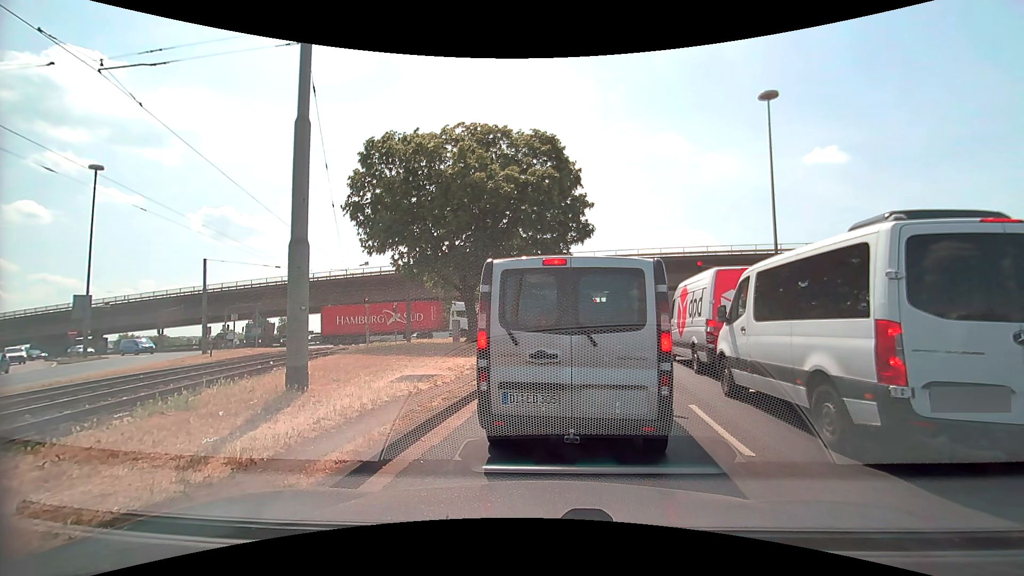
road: primary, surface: asphalt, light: Day
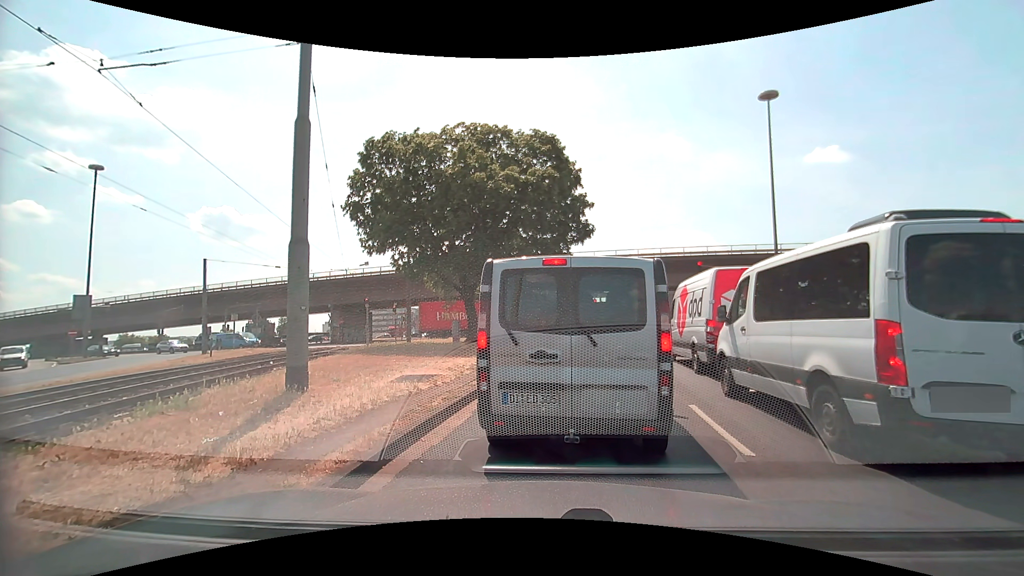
(0.0, 0.0) m; 0°
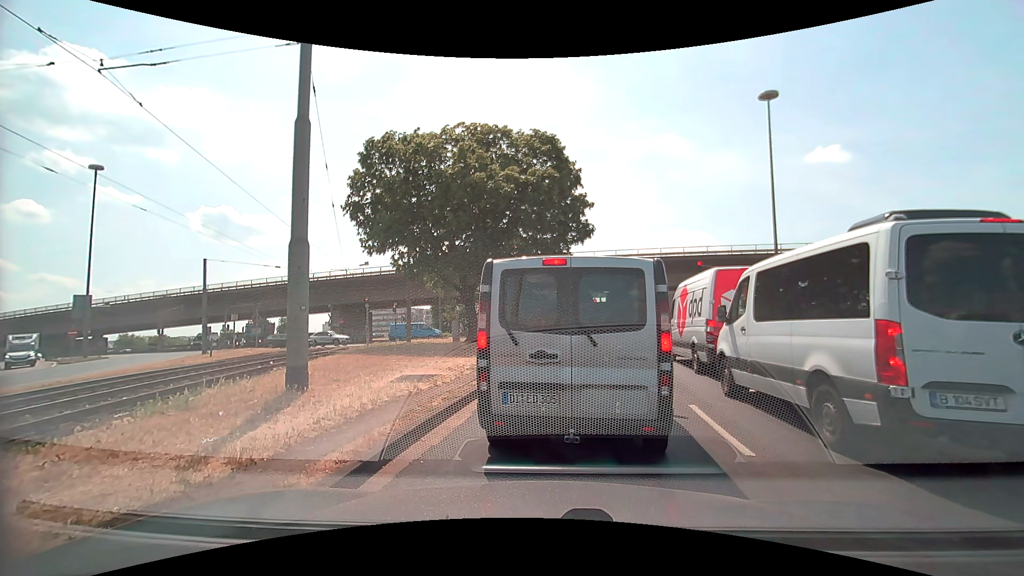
(0.0, 0.0) m; 0°
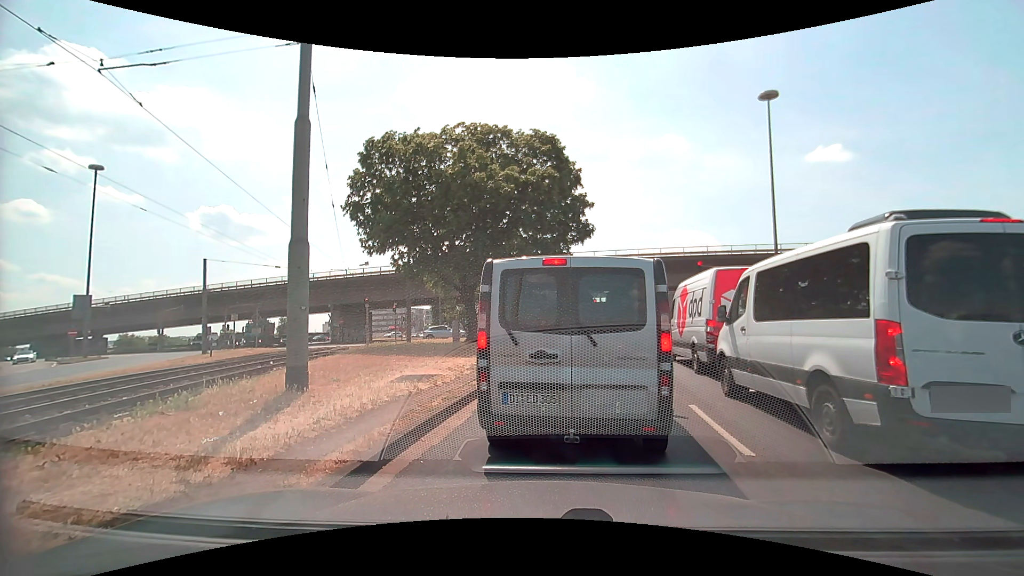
(0.0, 0.0) m; 0°
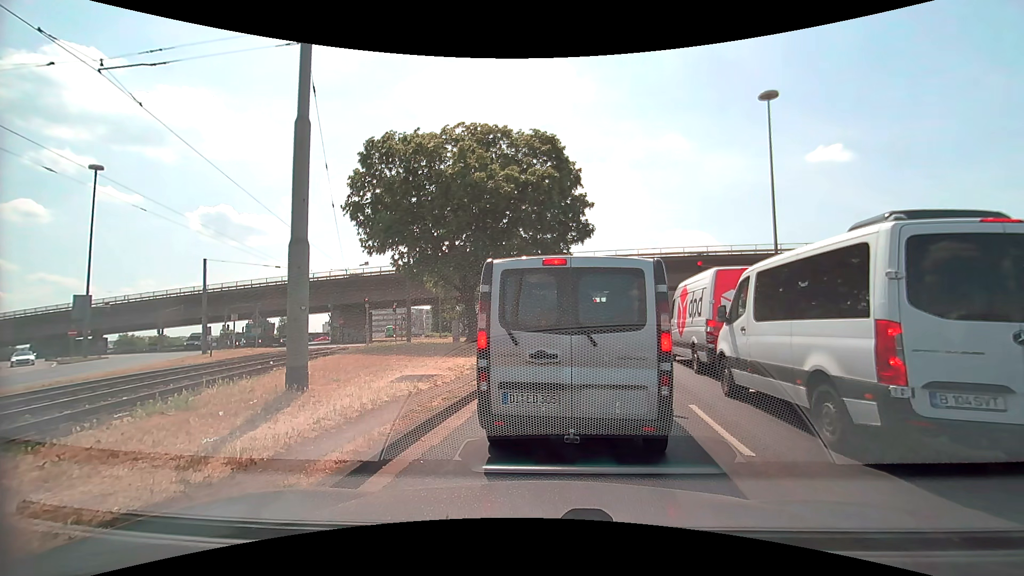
(0.0, 0.0) m; 0°
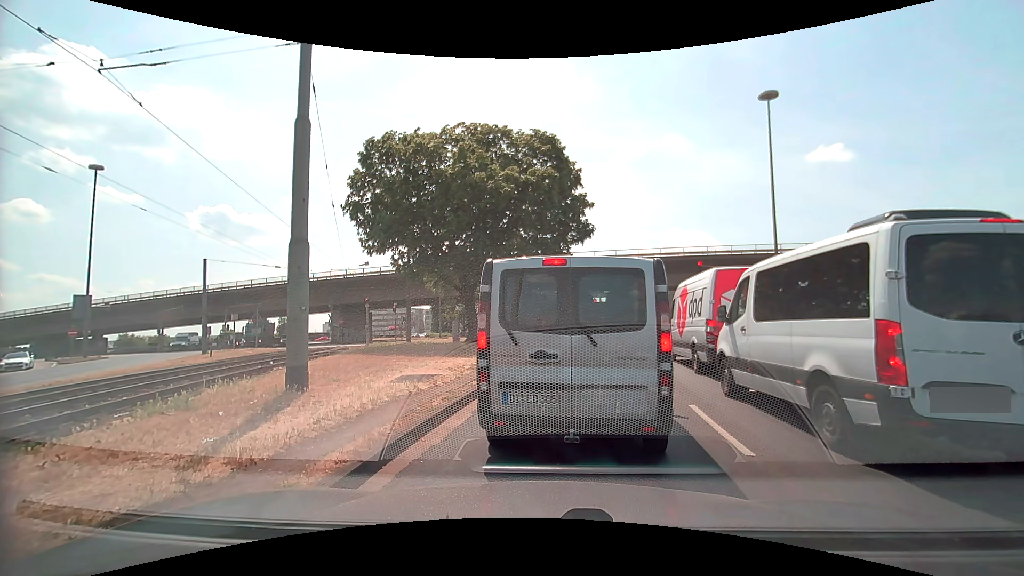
(0.0, 0.0) m; 0°
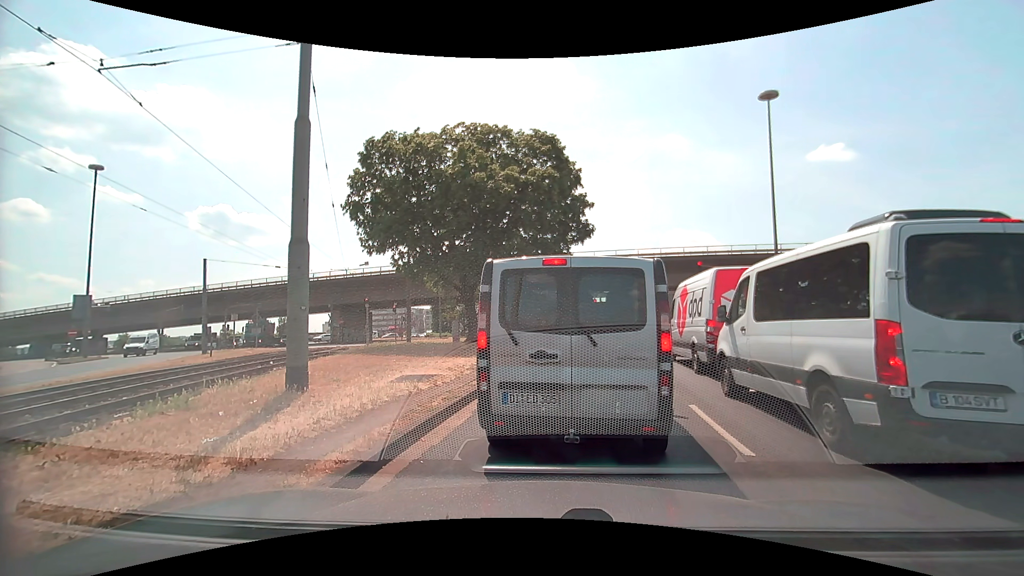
(0.0, 0.0) m; 0°
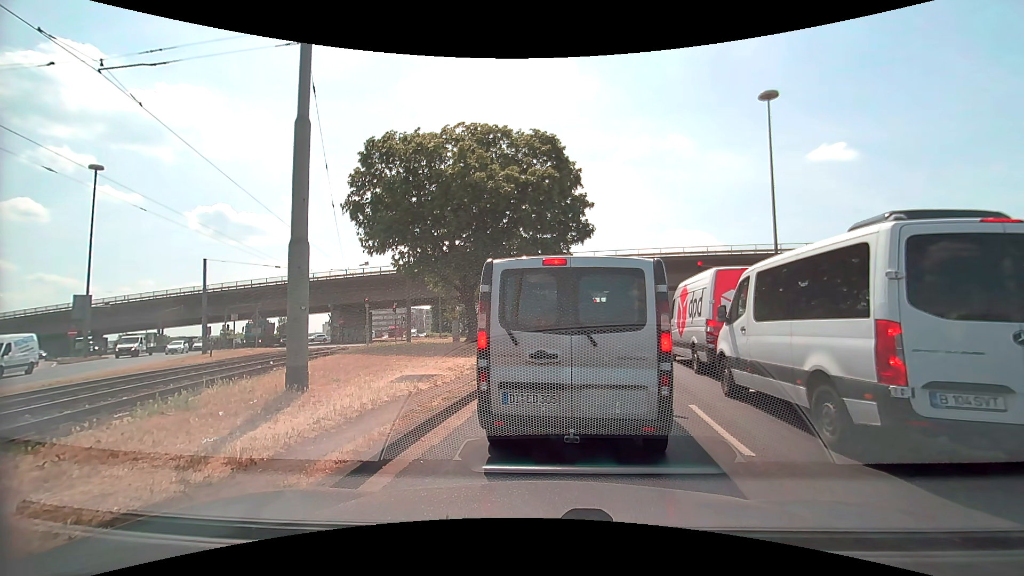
(0.0, 0.0) m; 0°
(+1, +10) (+2, +20) (+4, +30) (+6, +39) (+9, +49) (+11, +59) (+13, +69) (+14, +79) (+14, +89) (+13, +99) m
